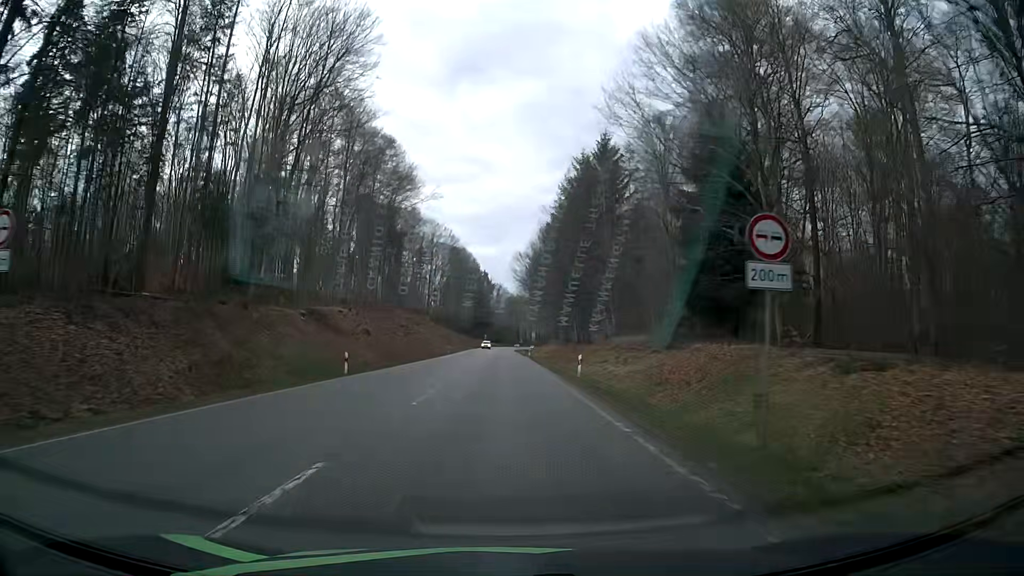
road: secondary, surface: asphalt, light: Day
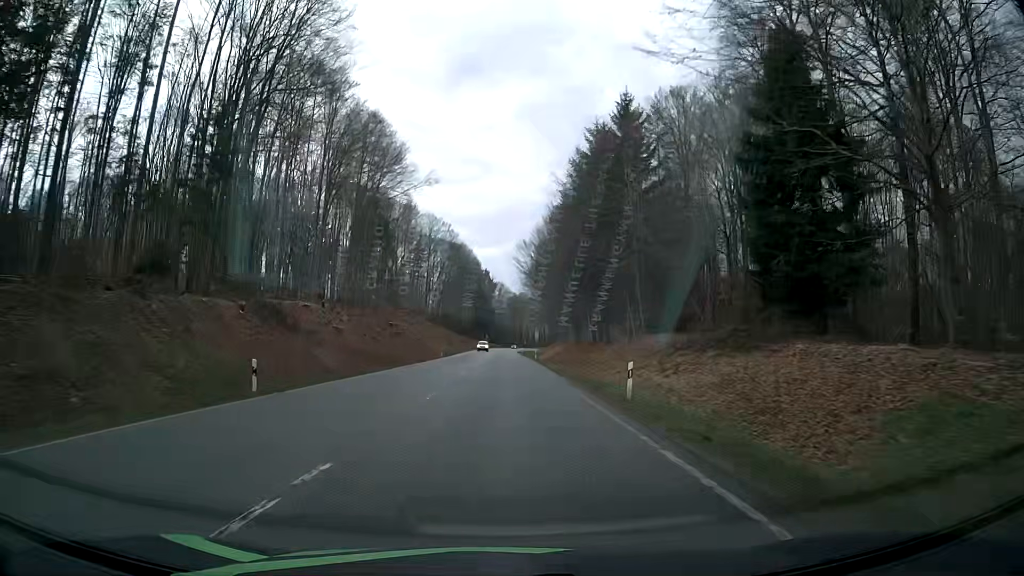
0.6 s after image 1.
(-0.1, +11.7) m; 0°
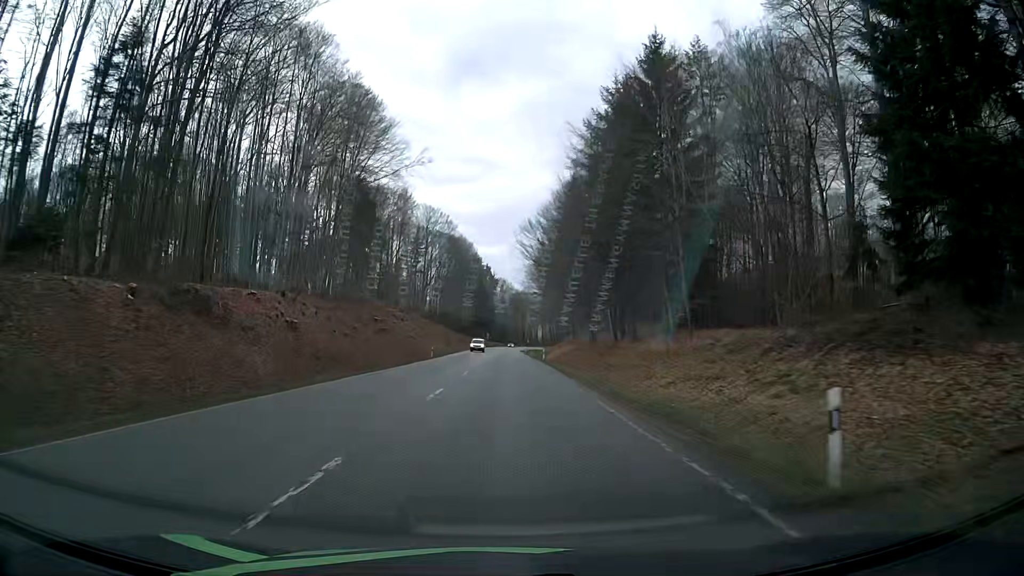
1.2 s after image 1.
(-0.1, +11.7) m; 0°
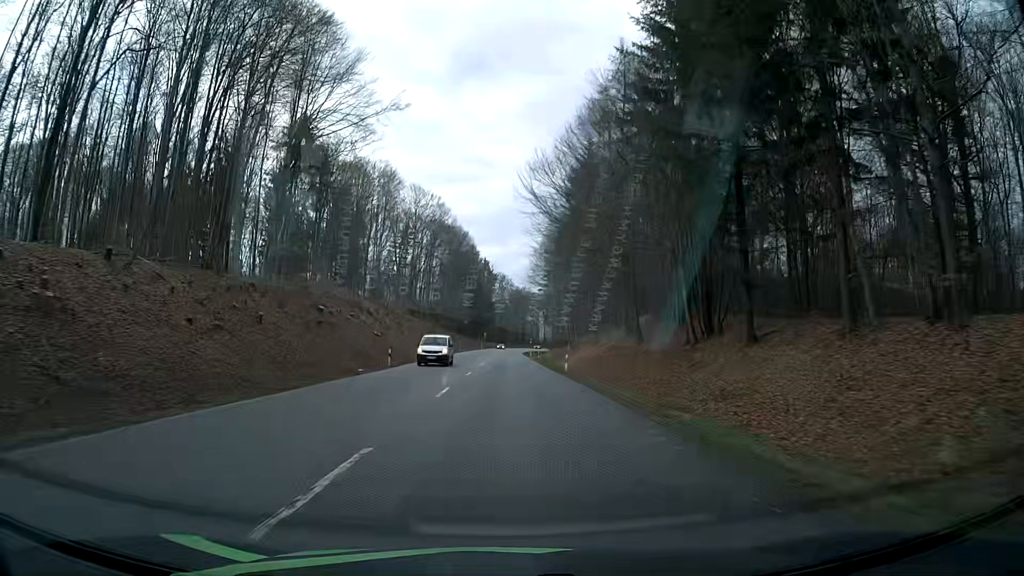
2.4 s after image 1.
(0.0, +23.5) m; 0°
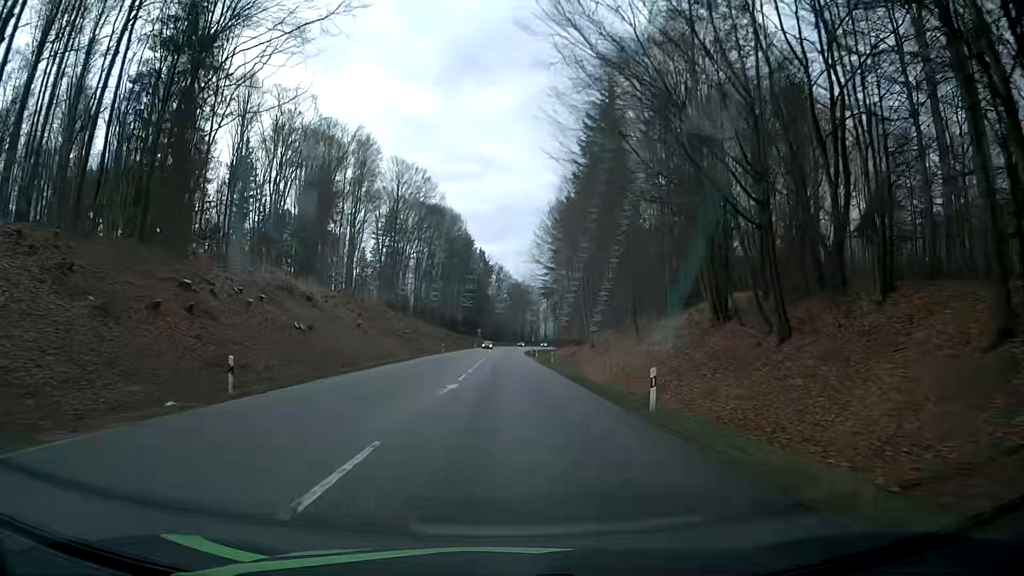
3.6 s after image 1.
(-0.1, +23.6) m; -1°
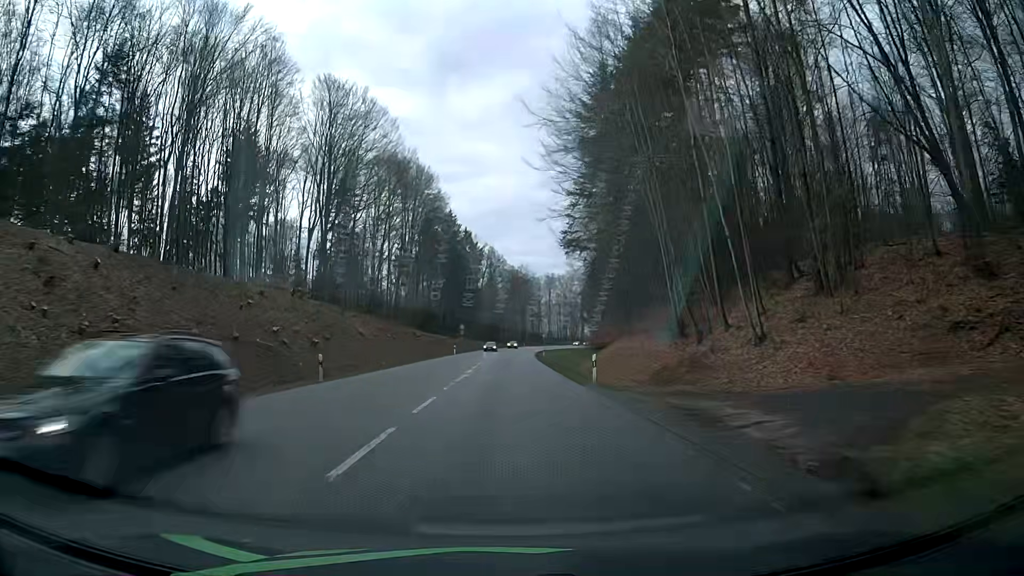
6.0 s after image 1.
(+0.6, +47.7) m; +1°
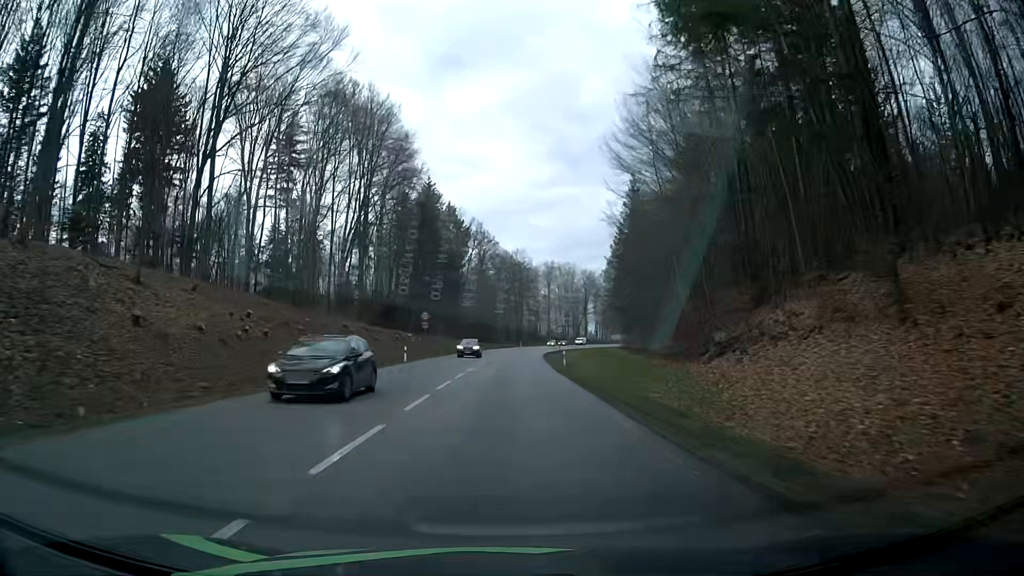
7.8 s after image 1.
(+0.3, +35.7) m; +1°
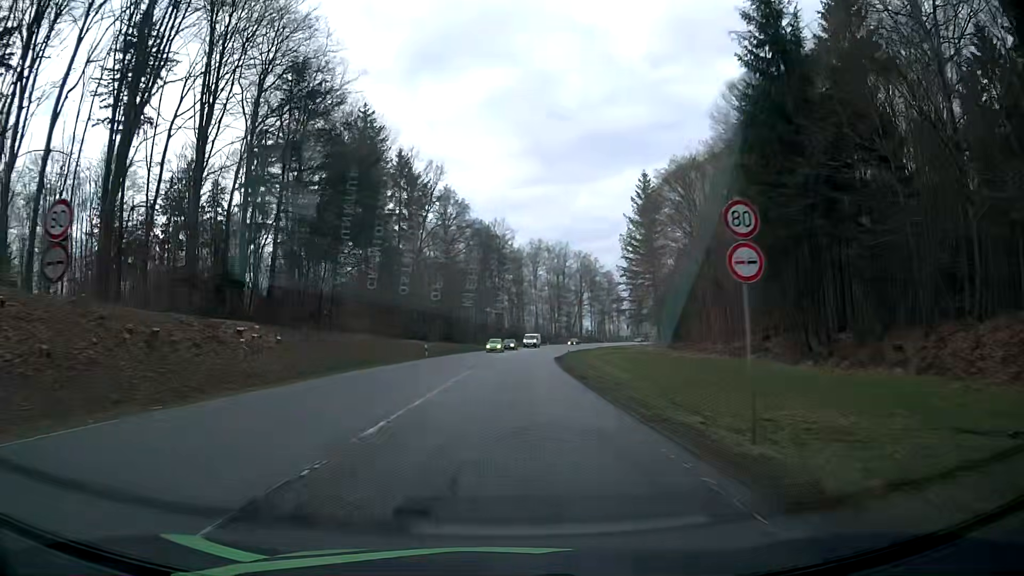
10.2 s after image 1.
(+0.6, +46.5) m; +1°
(0, +10) (0, +20) (+1, +30) (+1, +40) (+2, +50) (+3, +60) (+4, +70) (+5, +80) (+7, +90) (+9, +99) m
